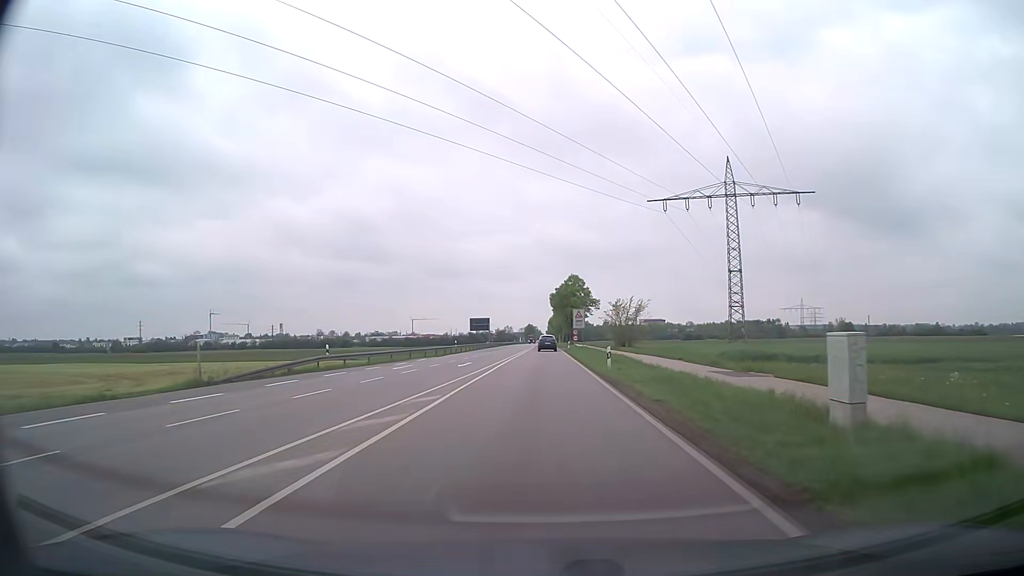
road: secondary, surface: asphalt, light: Day
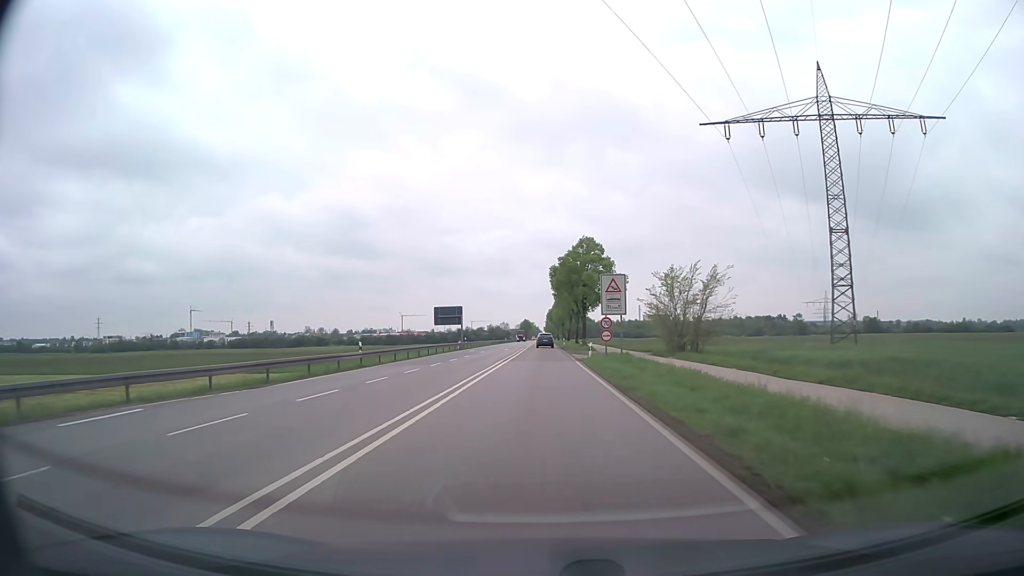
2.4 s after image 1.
(+0.1, +37.3) m; 0°
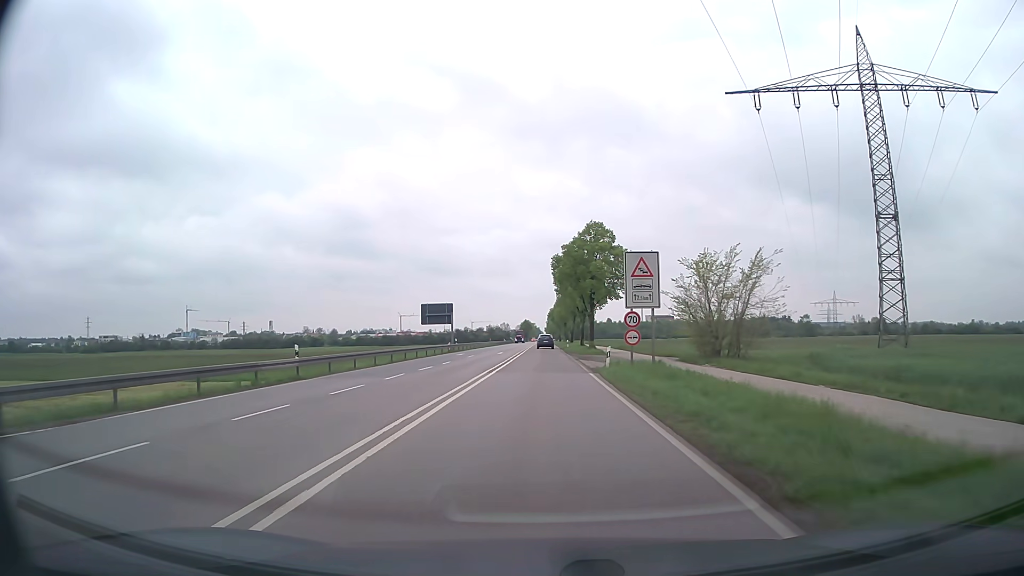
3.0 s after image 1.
(0.0, +9.6) m; 0°
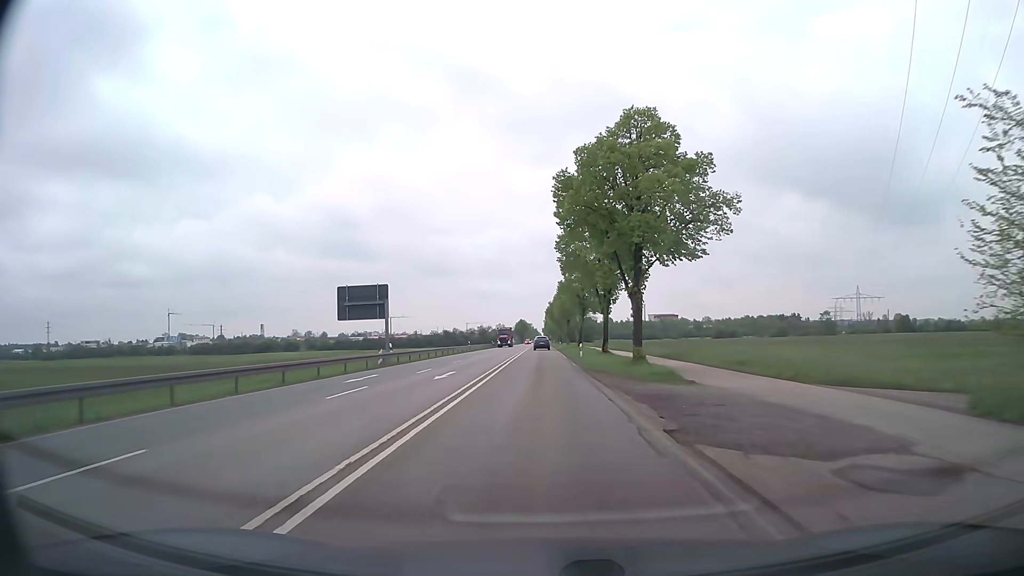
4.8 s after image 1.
(+0.1, +29.9) m; 0°
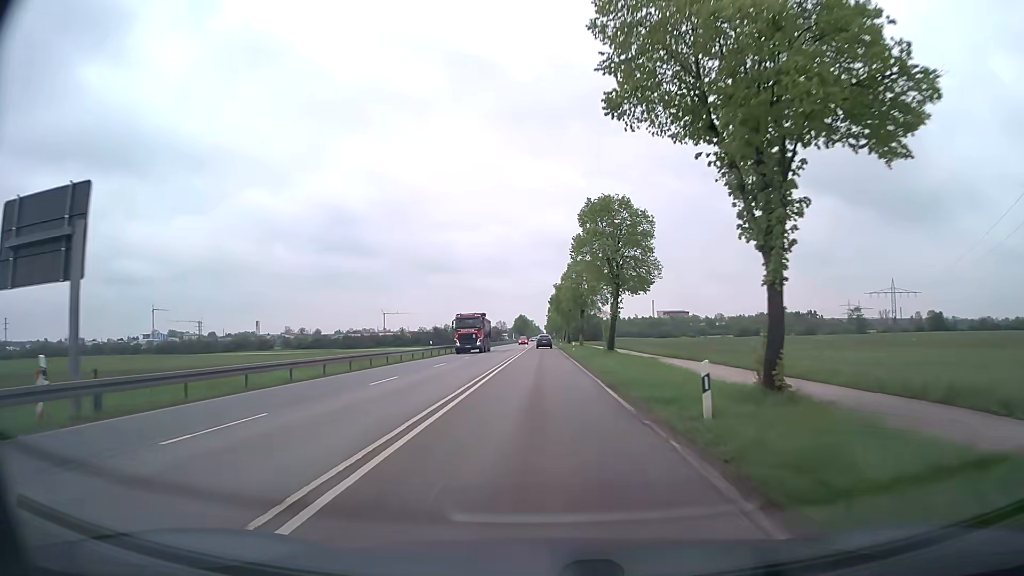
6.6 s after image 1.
(-0.1, +31.8) m; 0°
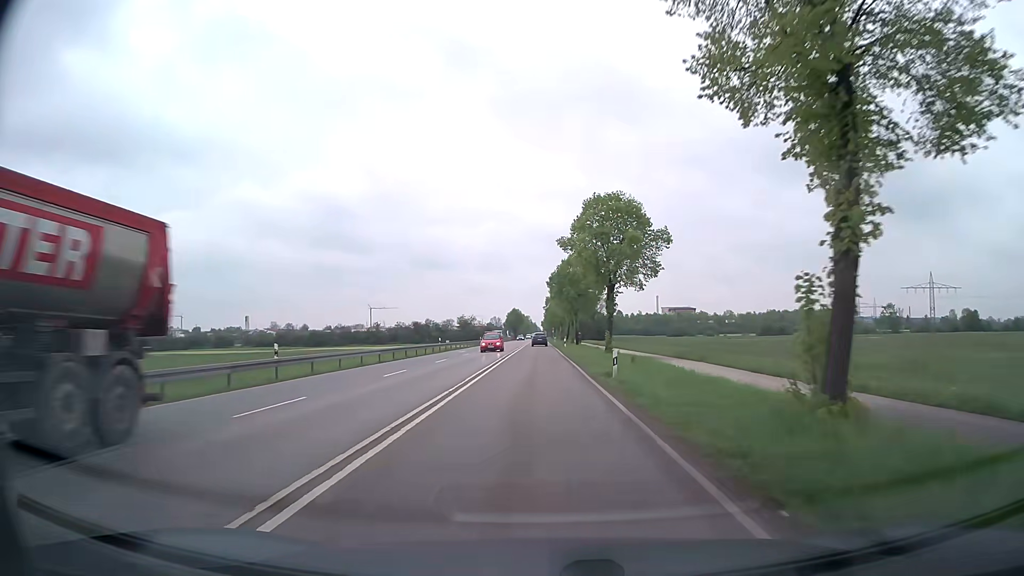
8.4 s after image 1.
(0.0, +33.1) m; 0°
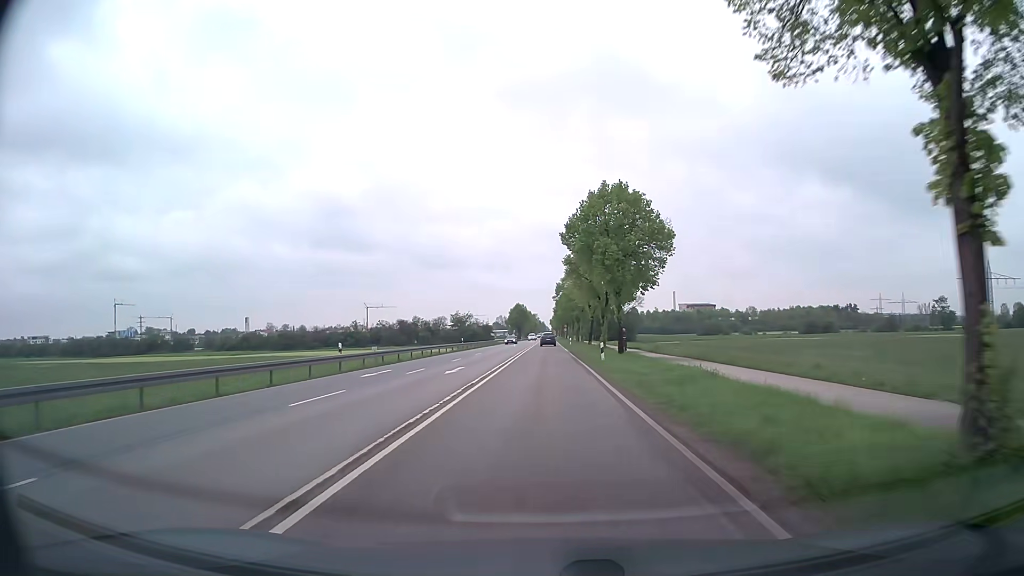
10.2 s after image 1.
(-0.2, +33.7) m; -1°
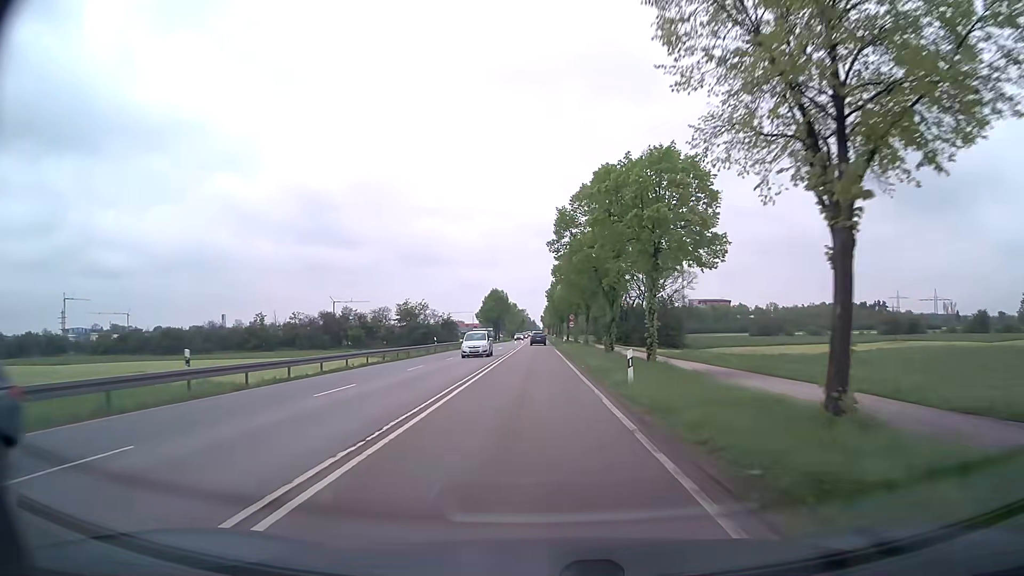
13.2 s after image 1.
(+0.5, +57.3) m; +1°
(0, +10) (0, +20) (0, +30) (0, +40) (0, +50) (0, +60) (-1, +70) (-1, +80) (-1, +90) (-1, +100) m
